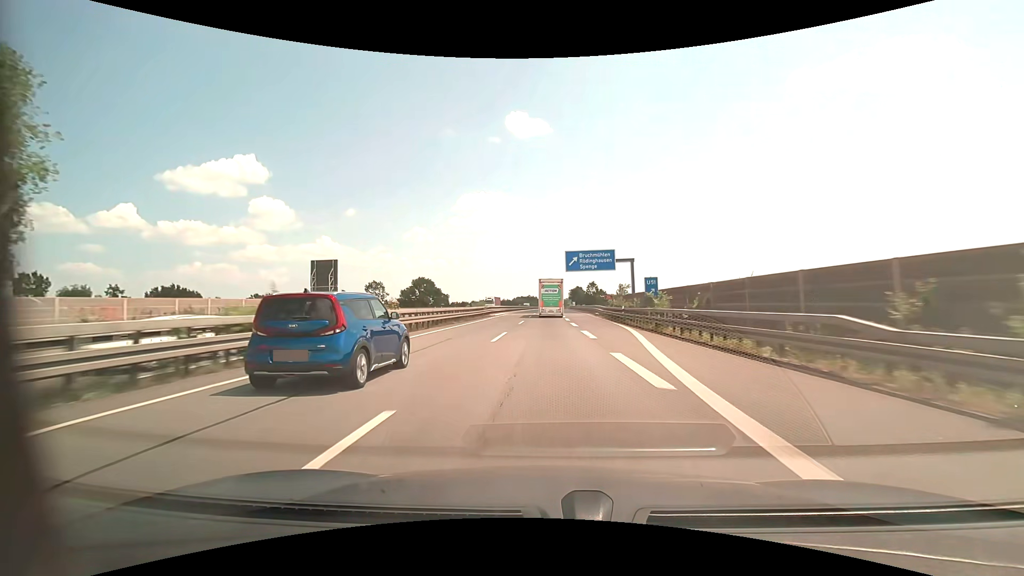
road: motorway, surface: asphalt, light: Day
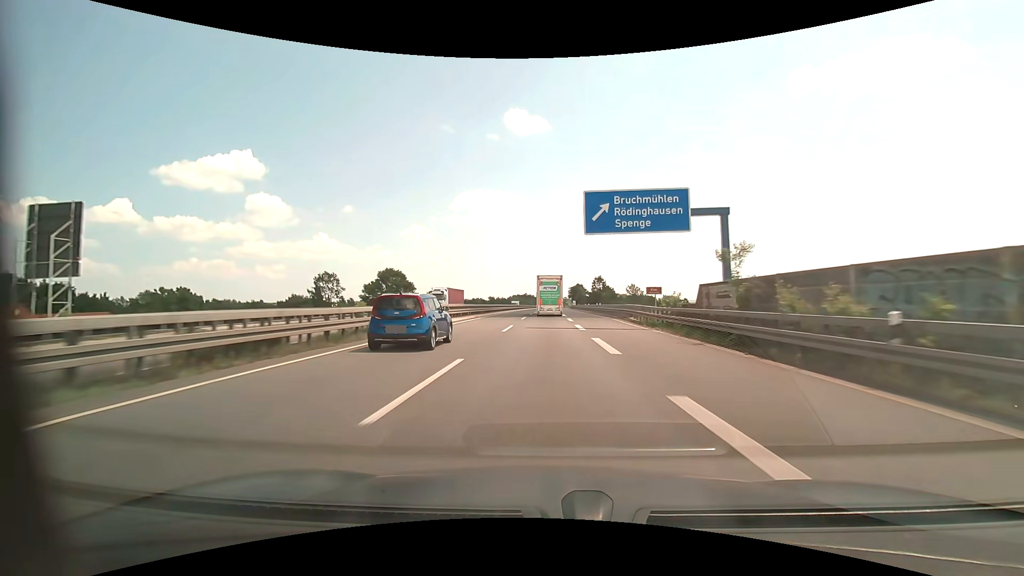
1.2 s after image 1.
(+0.1, +30.7) m; 0°
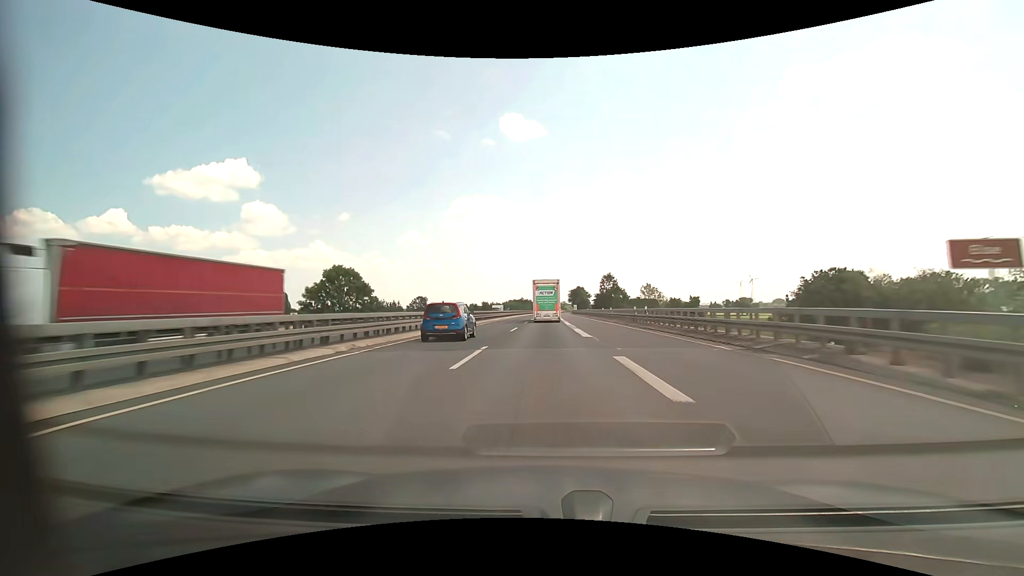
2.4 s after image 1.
(+0.1, +30.5) m; +1°
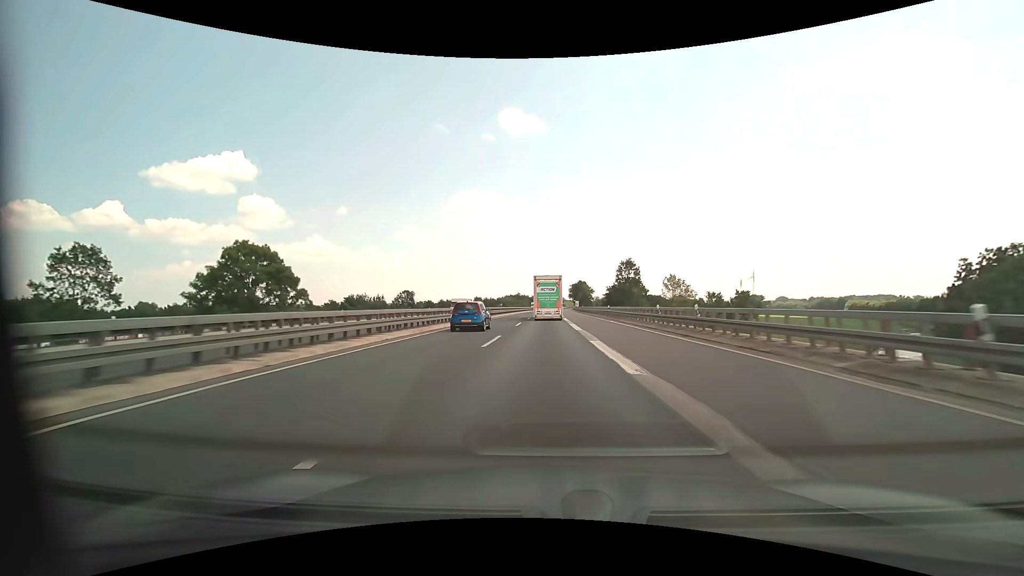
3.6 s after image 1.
(0.0, +30.6) m; 0°
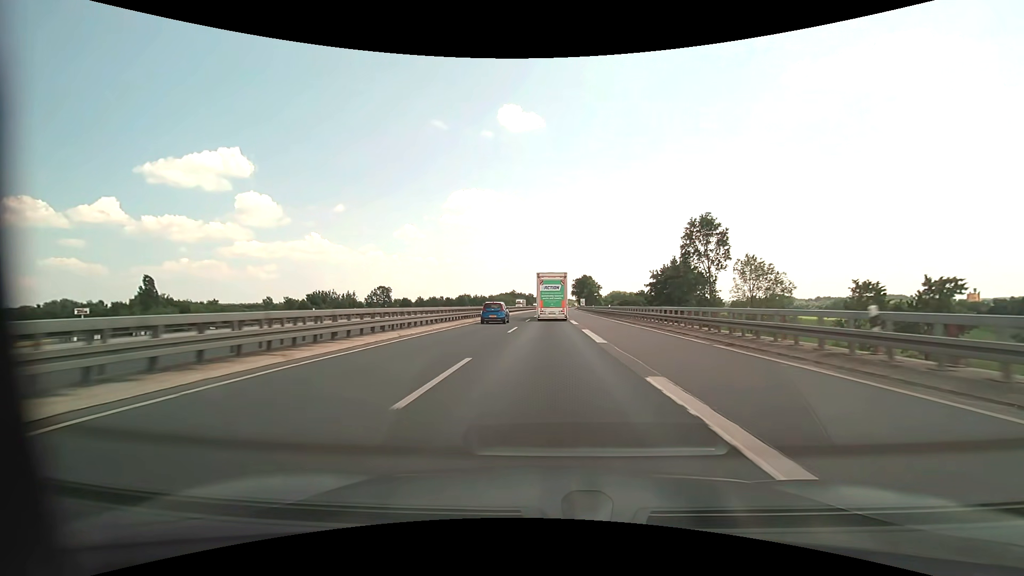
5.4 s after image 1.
(+0.1, +45.5) m; 0°
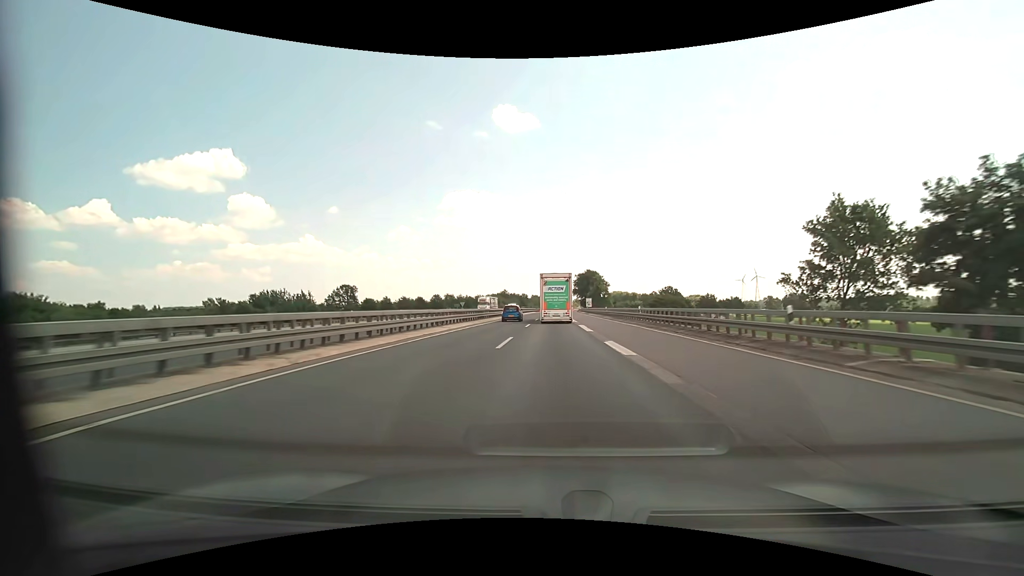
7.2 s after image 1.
(+0.1, +44.2) m; 0°
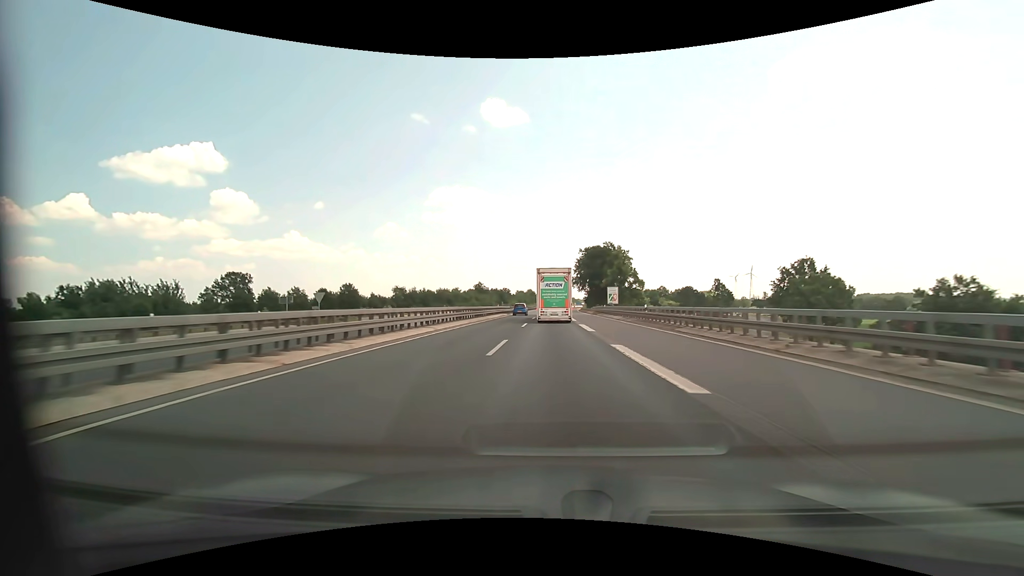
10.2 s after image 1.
(+1.0, +74.5) m; +1°
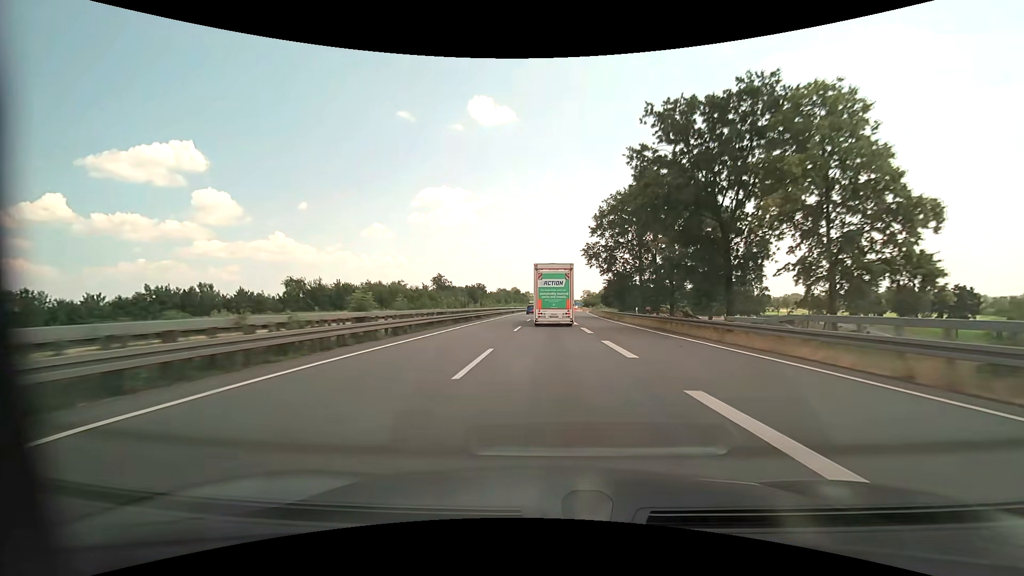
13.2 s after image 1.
(+0.8, +75.6) m; +1°
(0, +10) (0, +20) (0, +30) (0, +40) (0, +50) (0, +60) (0, +70) (+1, +80) (+1, +90) (+1, +100) m
